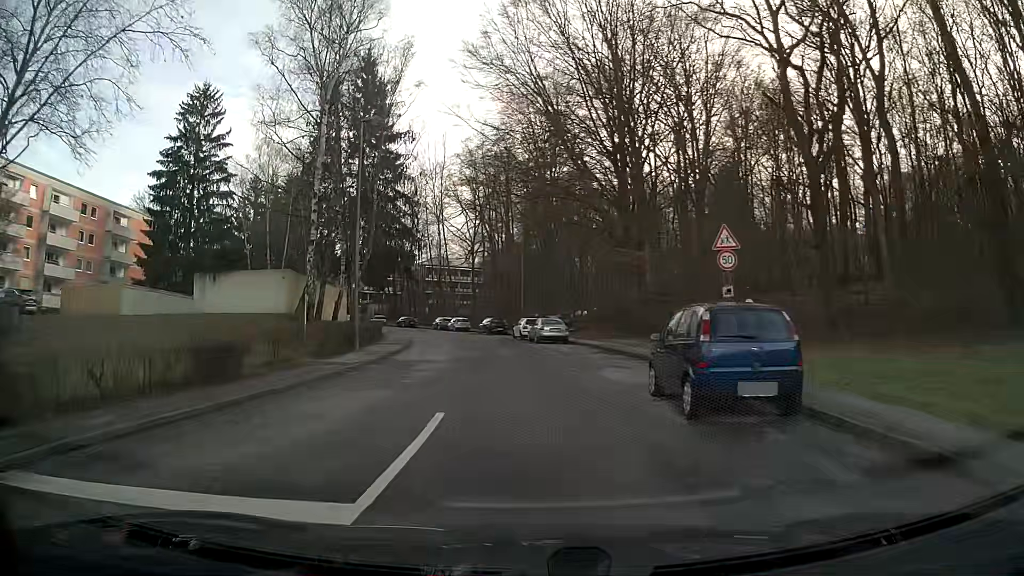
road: residential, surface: asphalt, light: Day
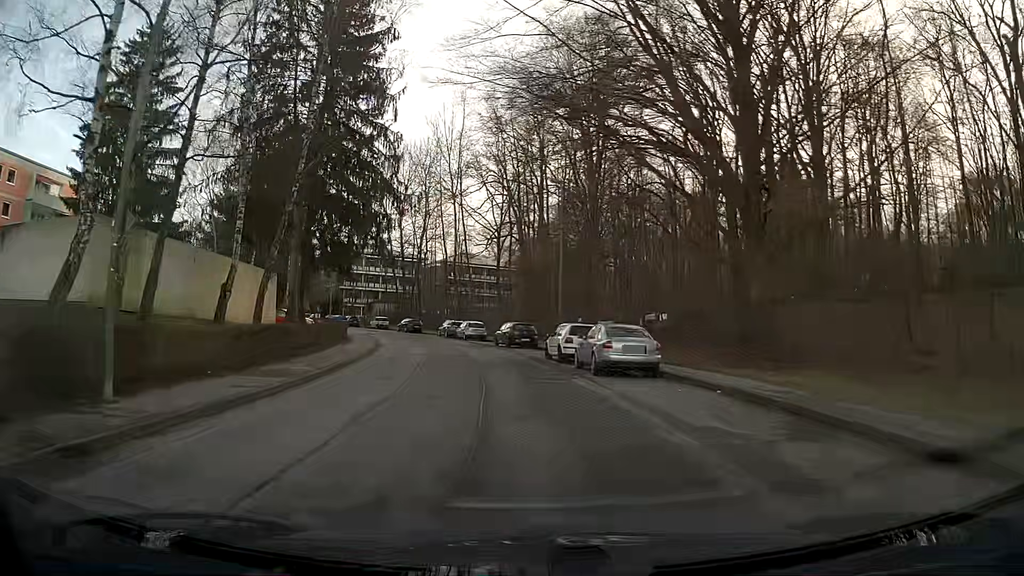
(-0.6, +19.4) m; -4°
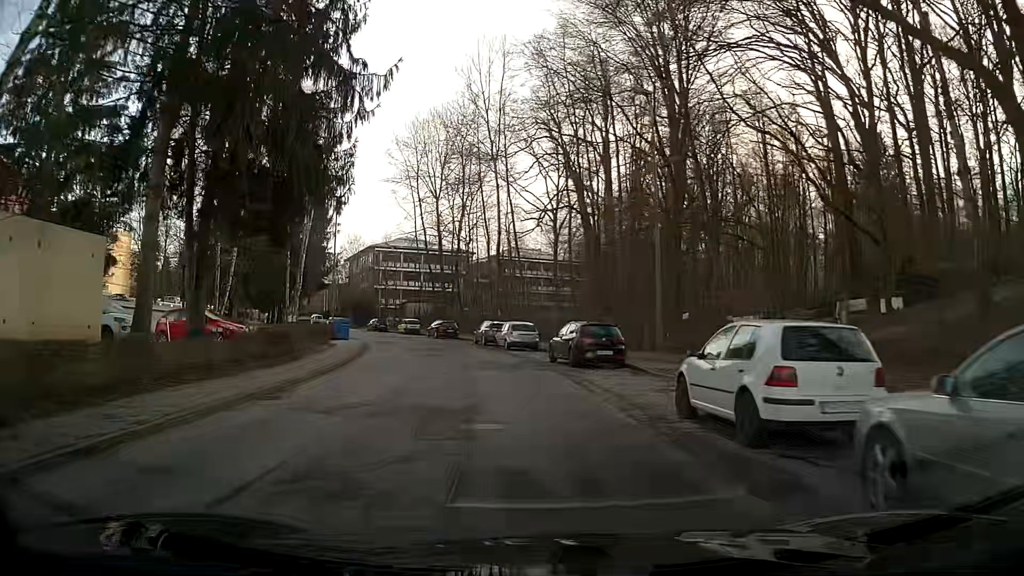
(-0.7, +16.8) m; -5°
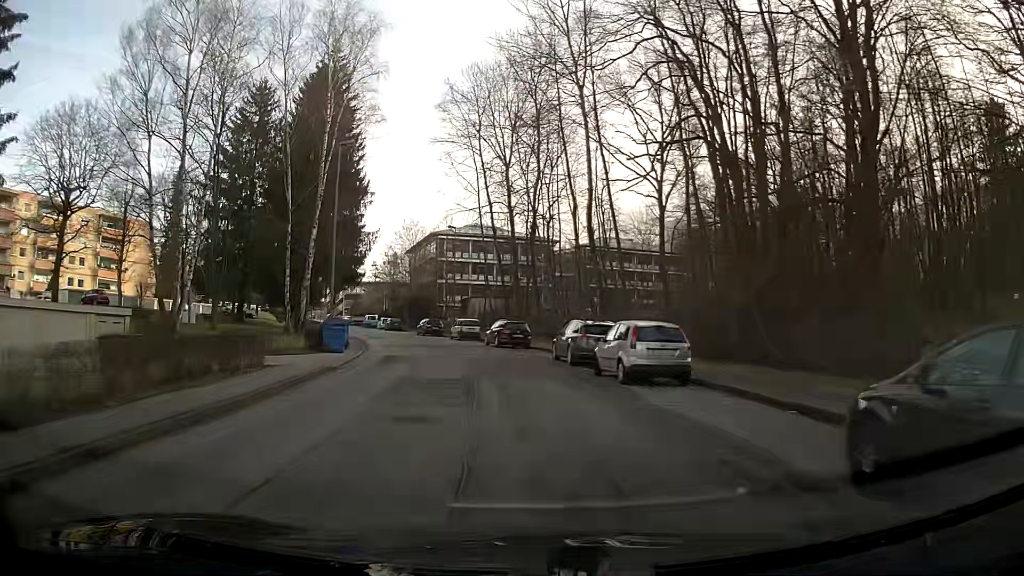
(-1.0, +18.7) m; -6°
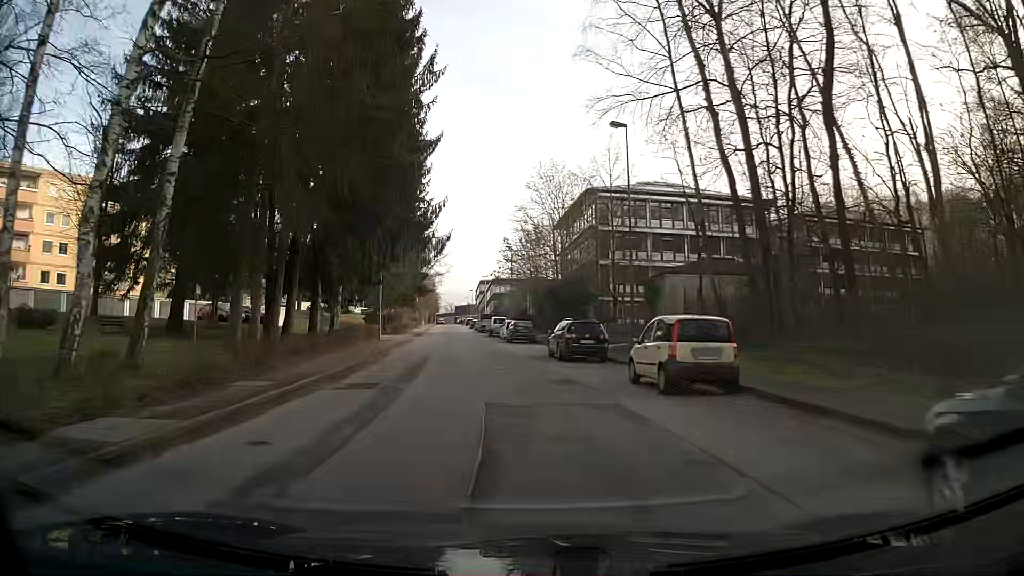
(-4.3, +34.2) m; -15°
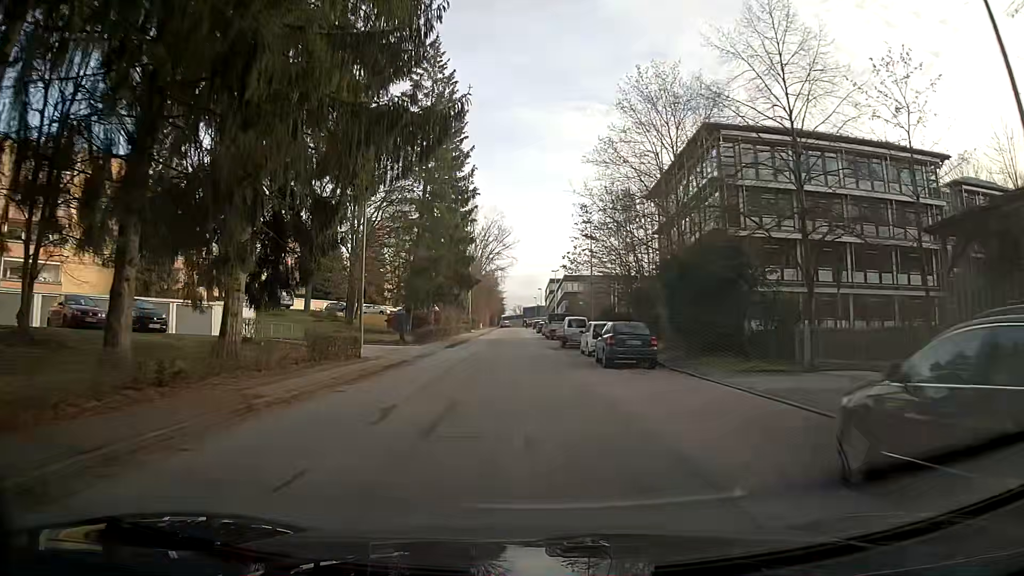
(-1.1, +21.8) m; -5°
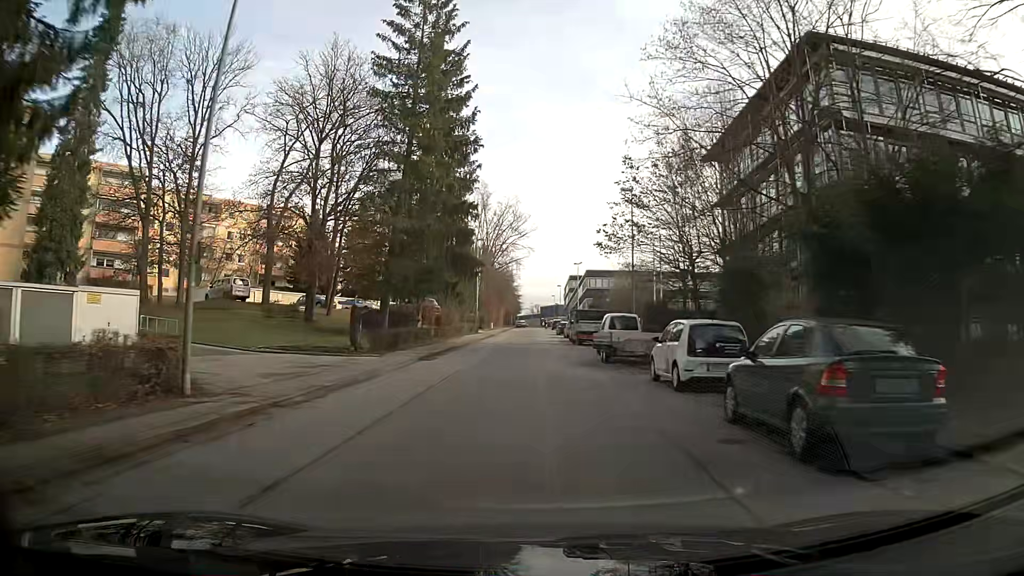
(-0.4, +14.8) m; -3°
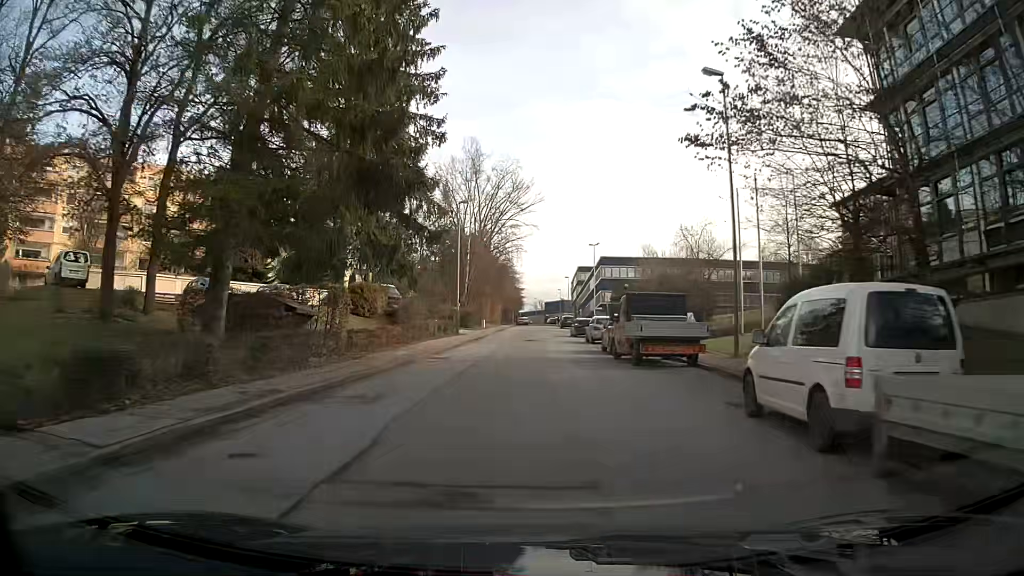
(0.0, +21.8) m; +1°
(0, +10) (0, +20) (0, +30) (0, +40) (0, +50) (0, +60) (0, +70) (0, +80) (+1, +90) (+1, +100) m
